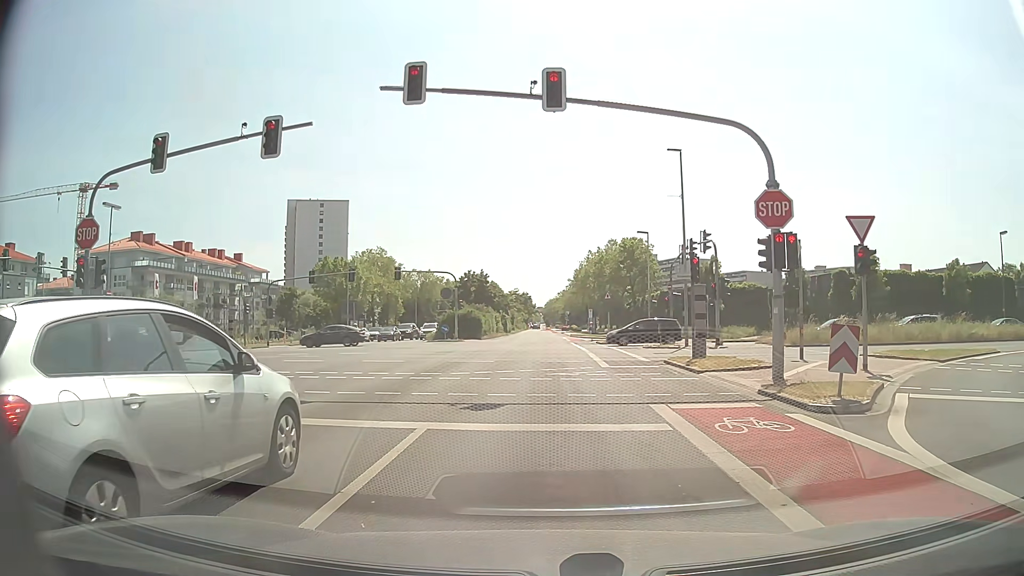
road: secondary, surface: asphalt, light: Day
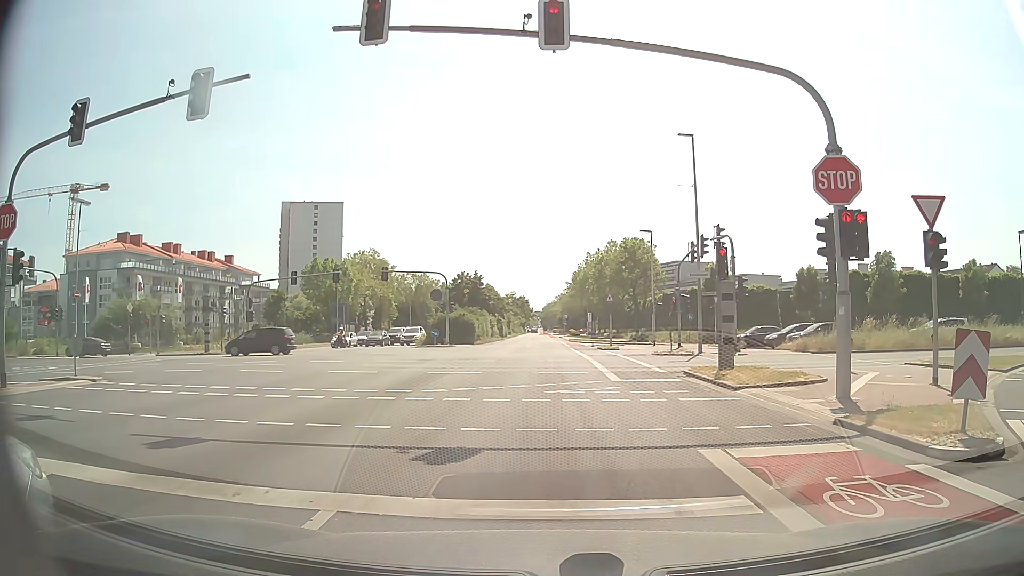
(0.0, +3.3) m; -2°
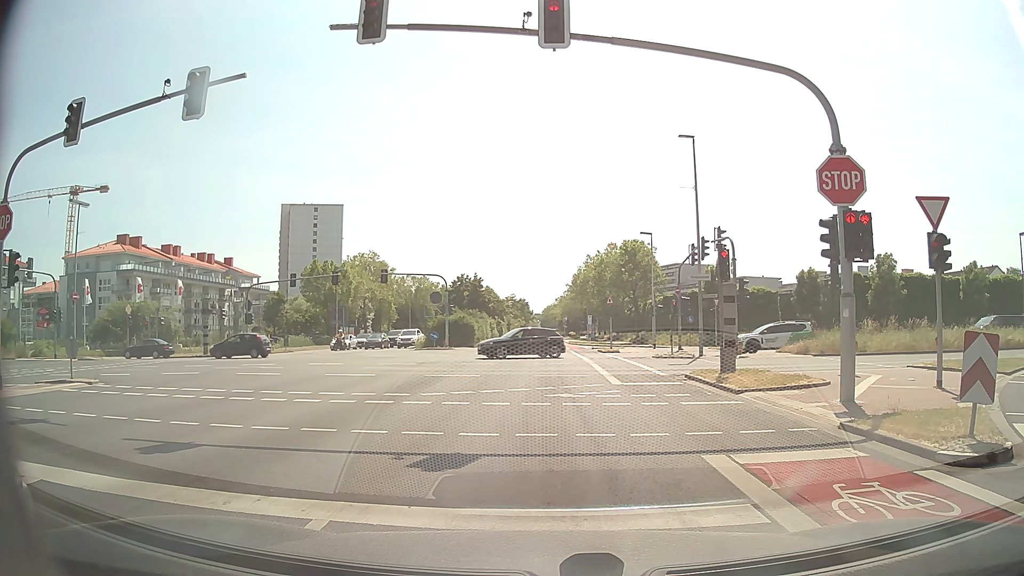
(0.0, +0.3) m; 0°
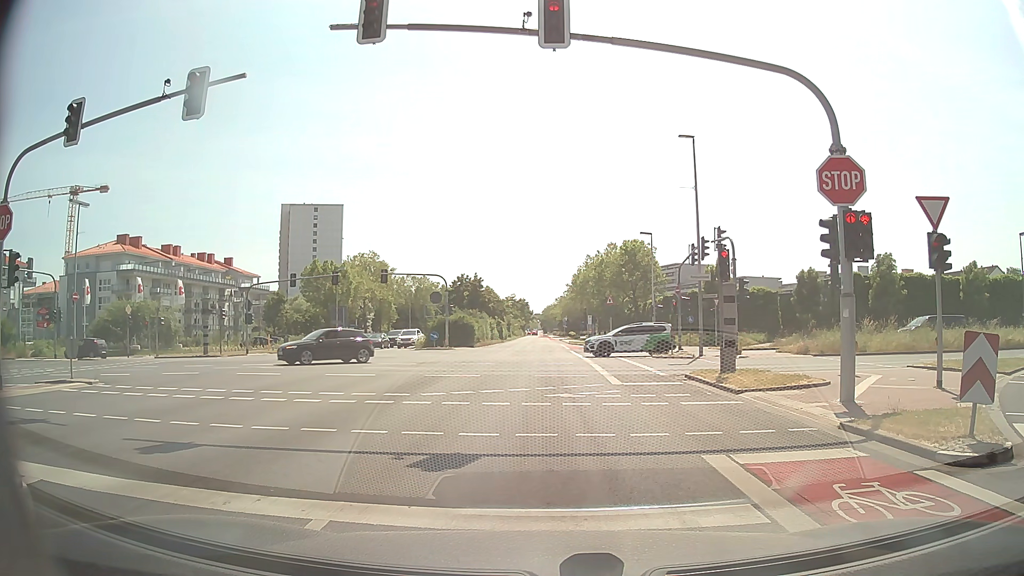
(0.0, 0.0) m; 0°
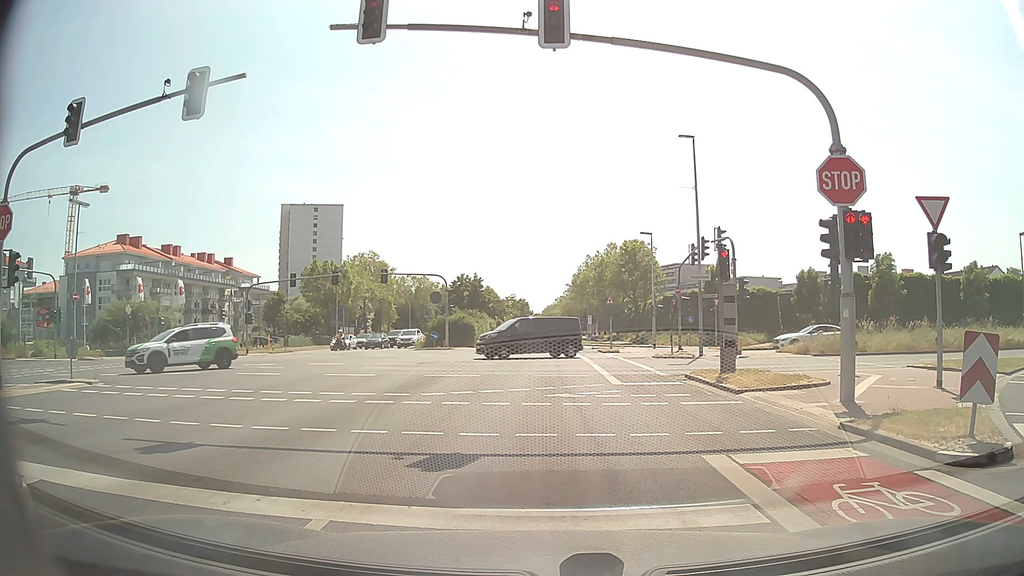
(0.0, 0.0) m; 0°
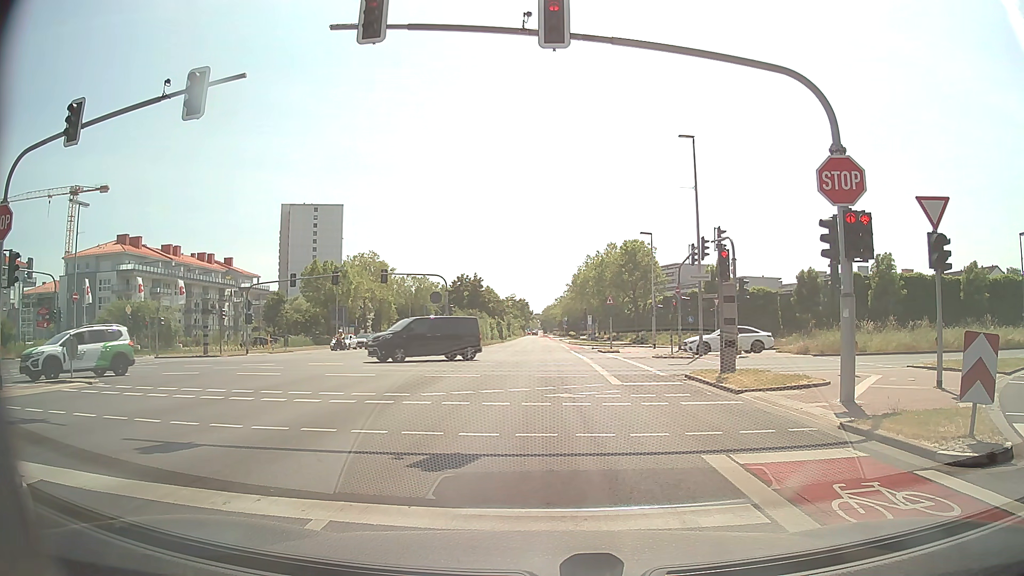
(0.0, 0.0) m; 0°
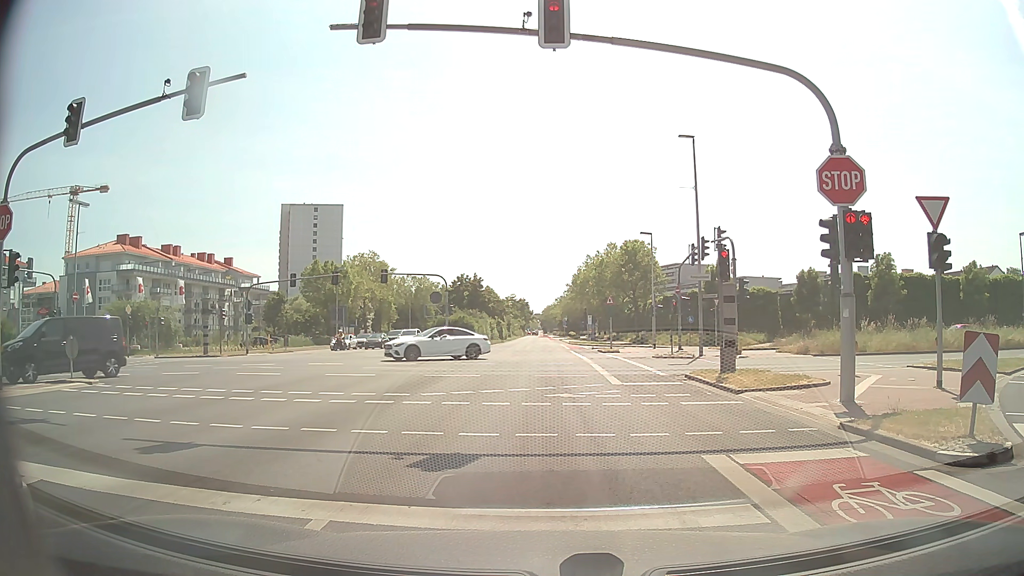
(0.0, 0.0) m; 0°
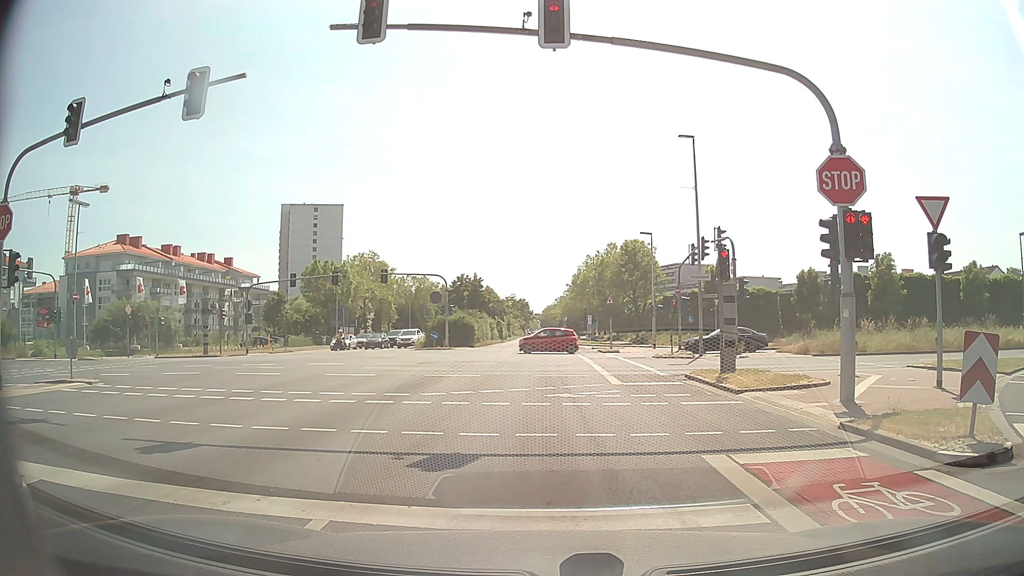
(0.0, 0.0) m; 0°
(0, +10) (+1, +20) (+1, +30) (+1, +40) (+2, +50) (+2, +60) (+2, +70) (+2, +80) (+3, +90) (+3, +100) m
